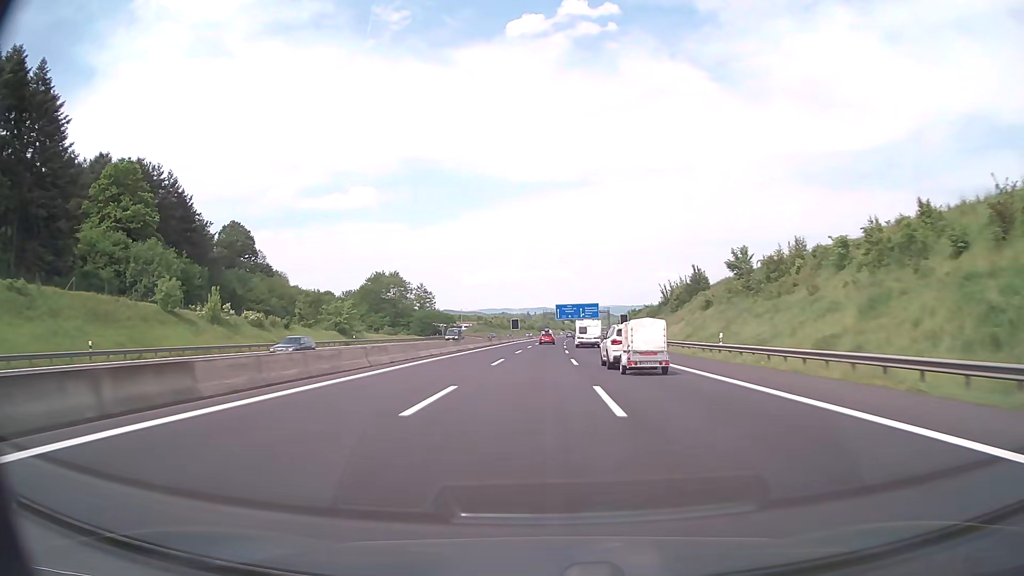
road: motorway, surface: asphalt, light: Day
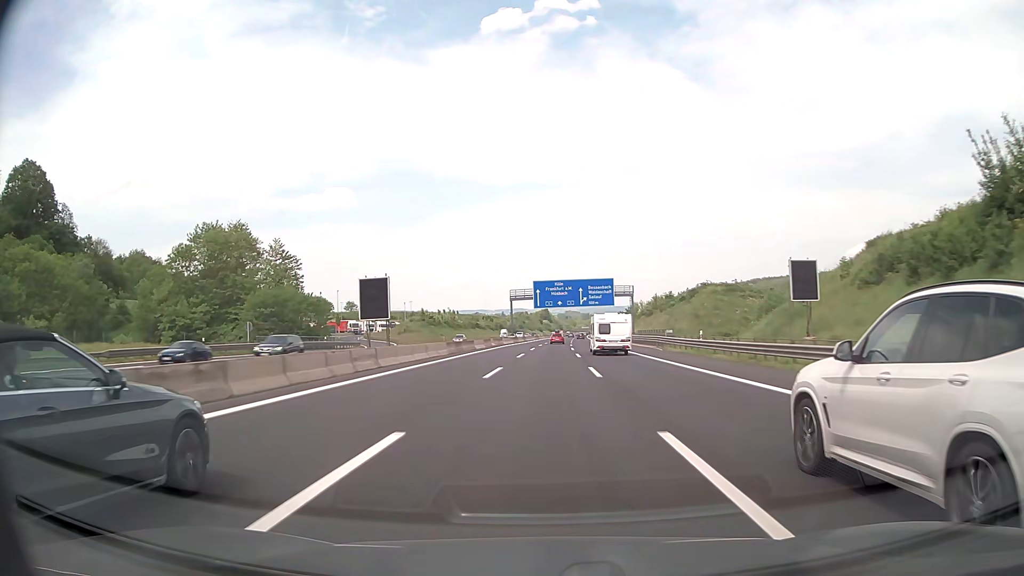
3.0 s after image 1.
(+1.4, +96.9) m; +2°
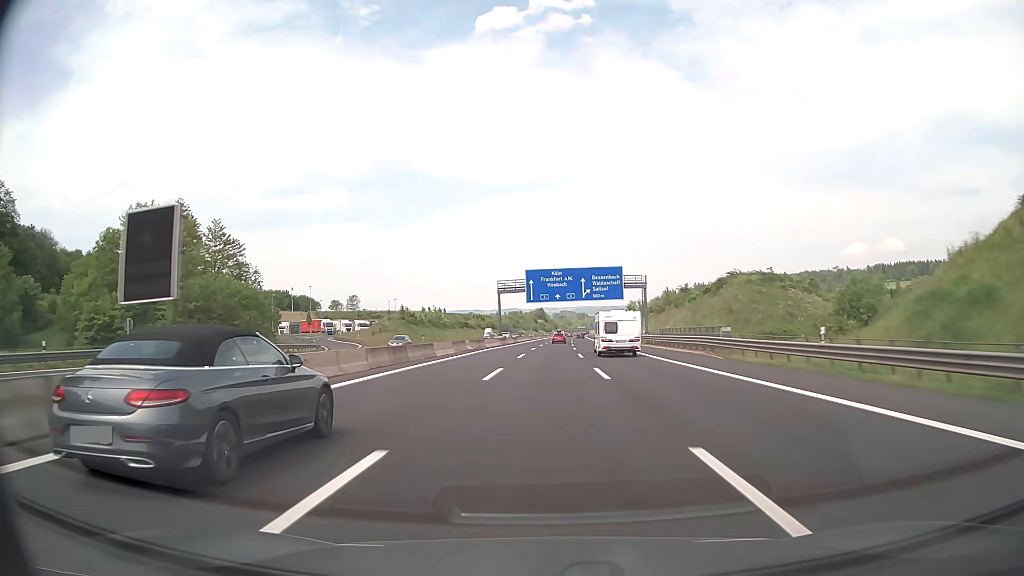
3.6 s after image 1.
(+0.1, +19.3) m; 0°
(0, +10) (0, +20) (0, +30) (0, +40) (+1, +50) (+1, +60) (+1, +70) (+2, +80) (+2, +90) (+2, +100) m
